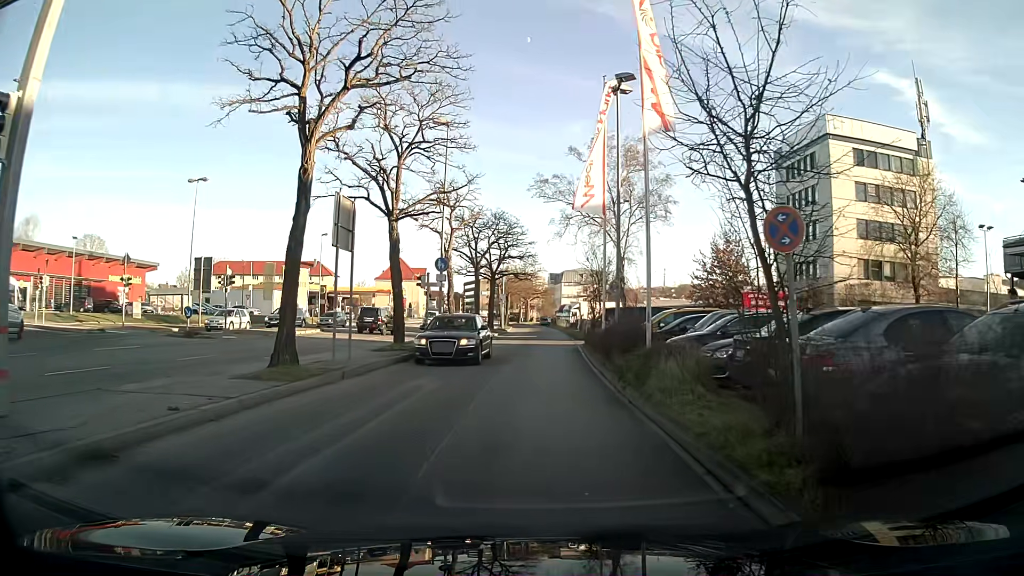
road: residential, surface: asphalt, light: Day
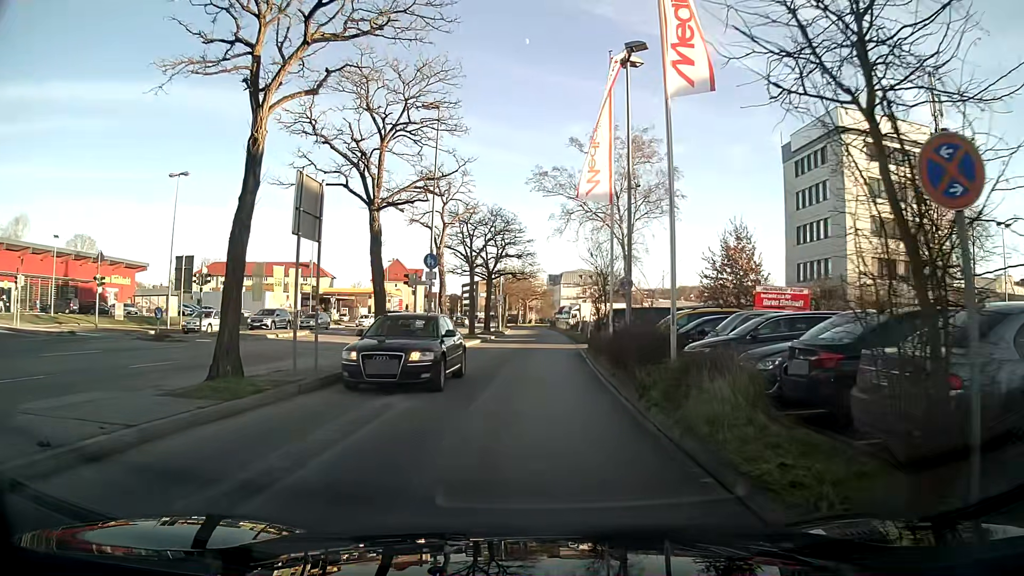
(0.0, +2.7) m; 0°
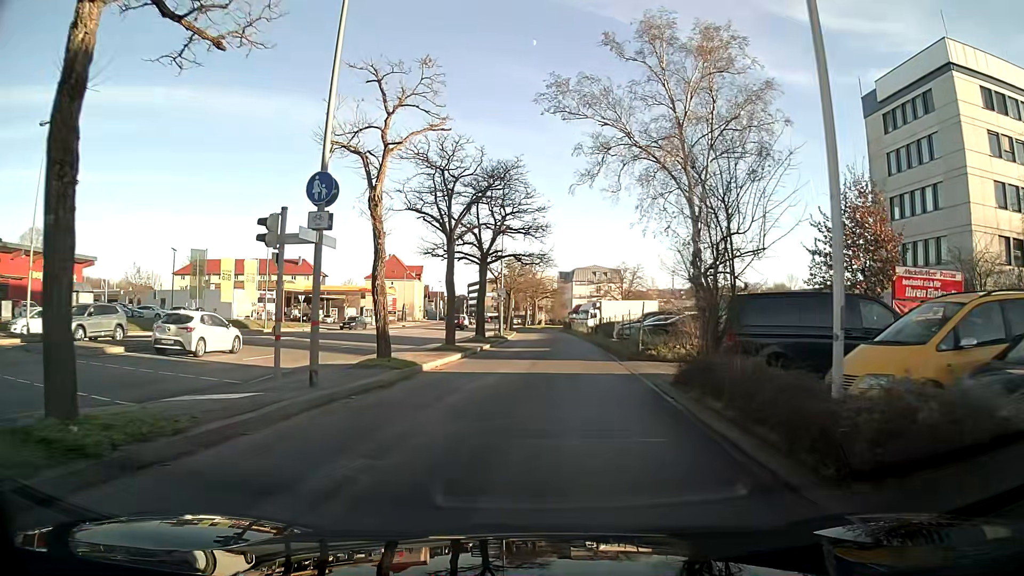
(-0.1, +15.8) m; 0°
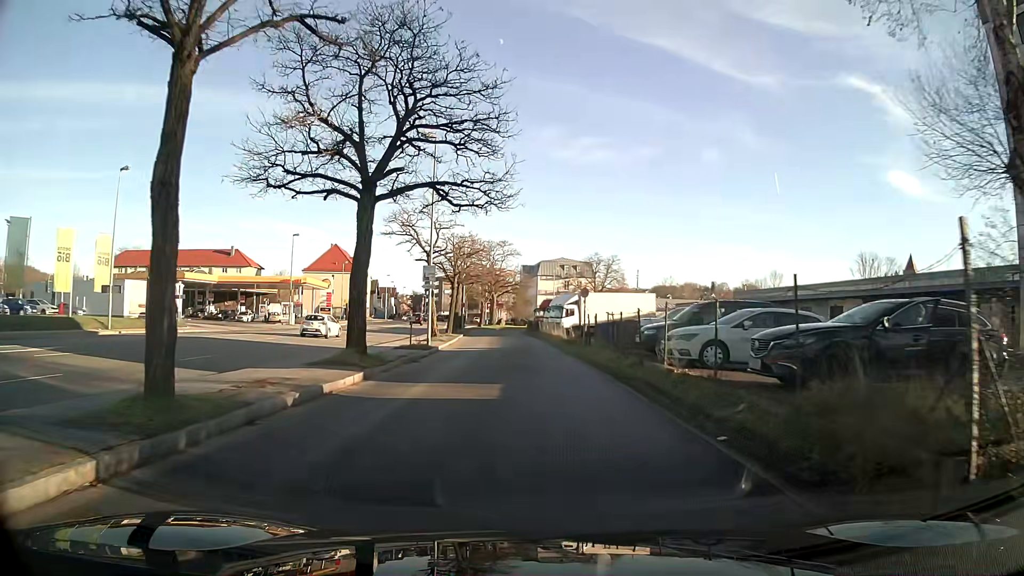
(+0.6, +19.9) m; +2°
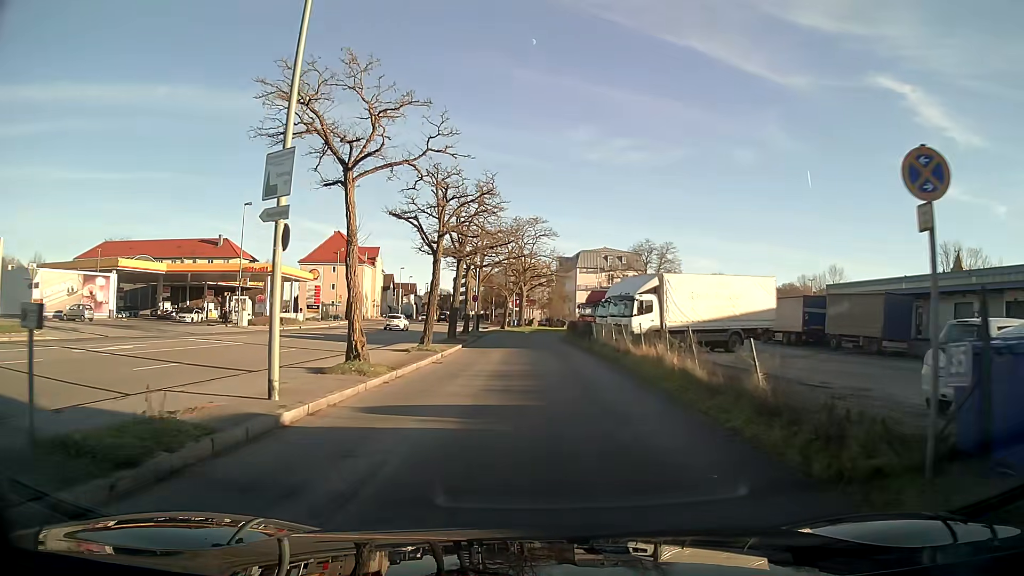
(-0.6, +22.4) m; -3°
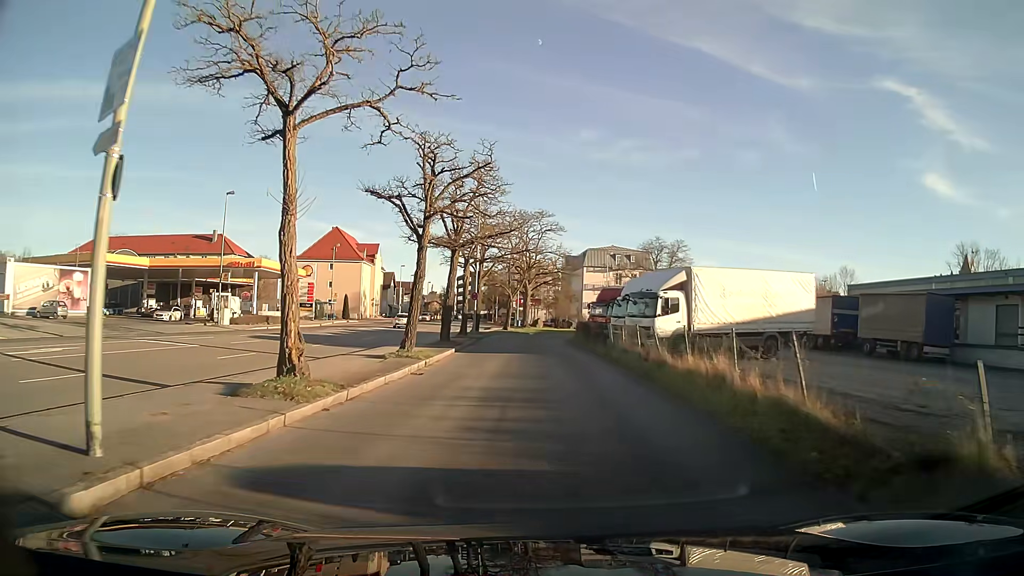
(0.0, +4.7) m; 0°
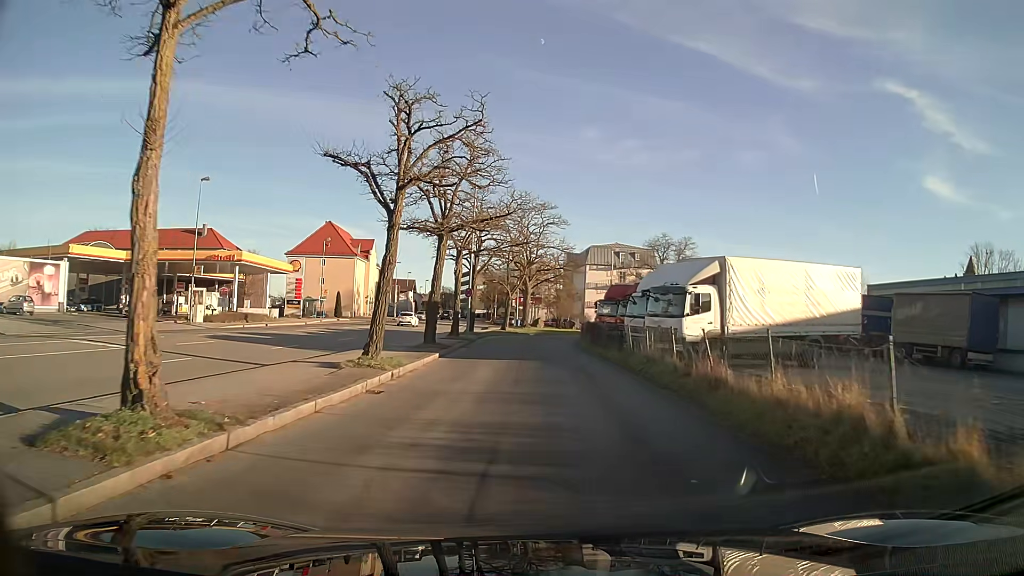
(0.0, +4.7) m; 0°
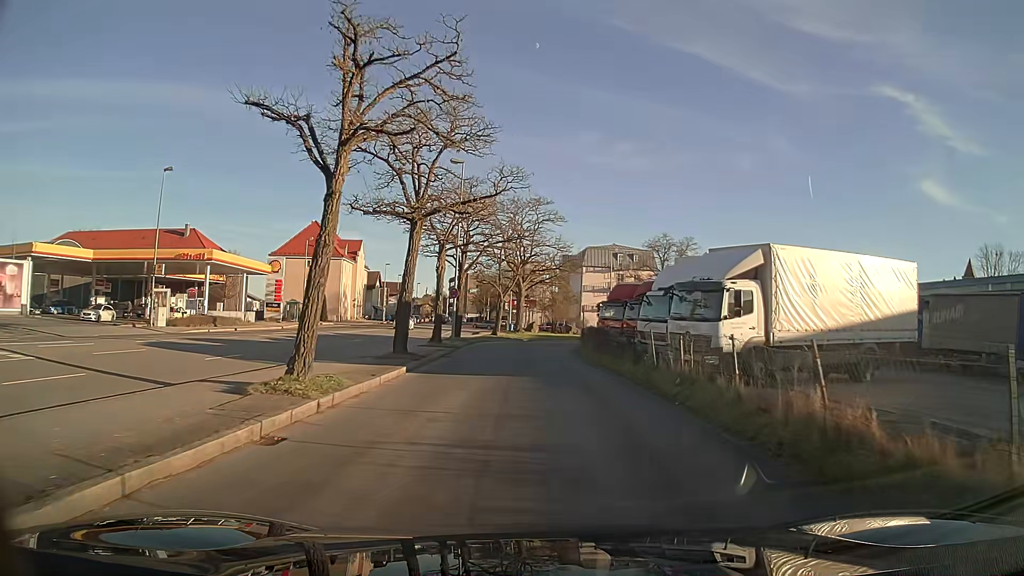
(0.0, +4.9) m; +1°
